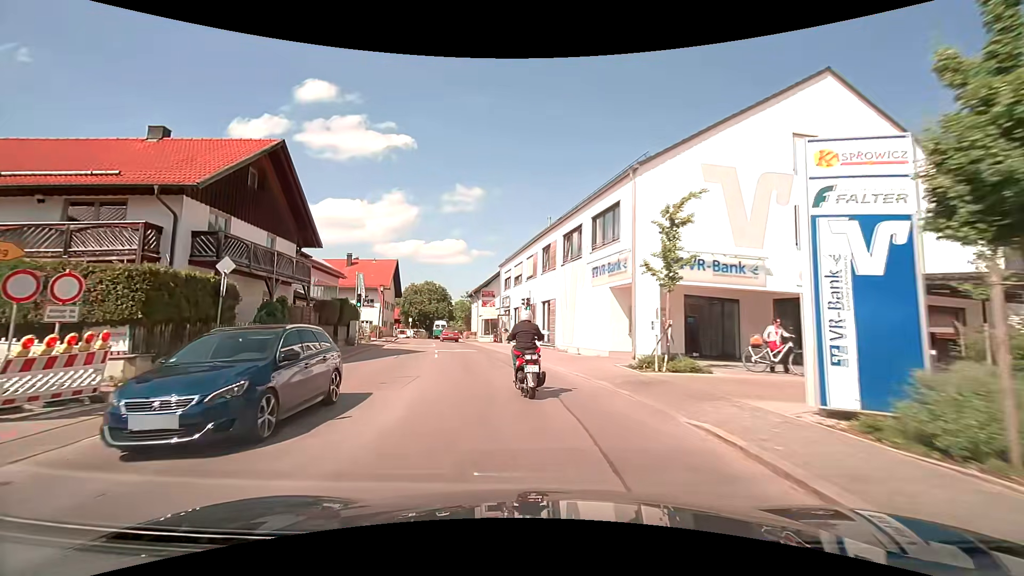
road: secondary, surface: asphalt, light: Day
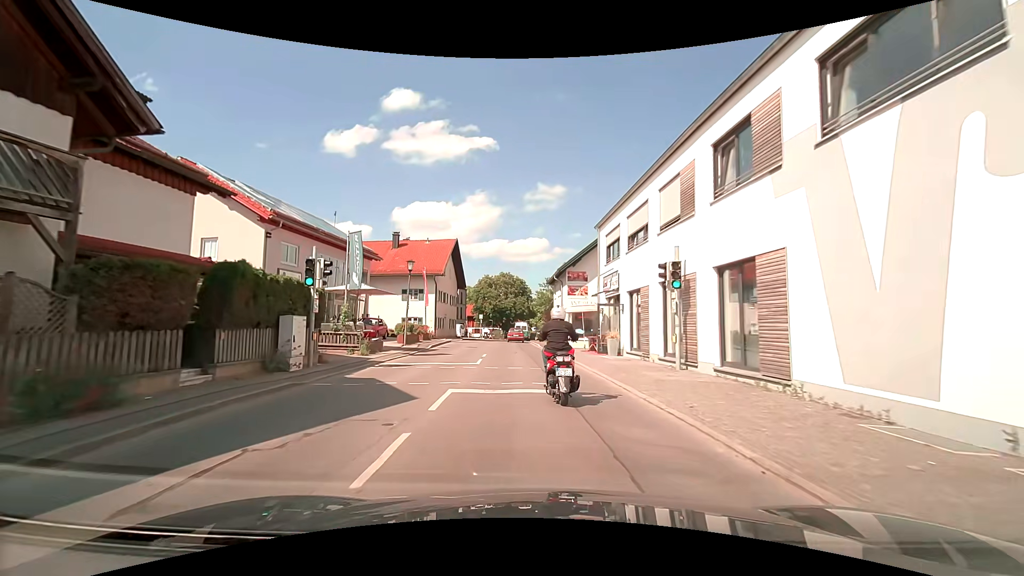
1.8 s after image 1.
(-1.7, +17.2) m; -9°
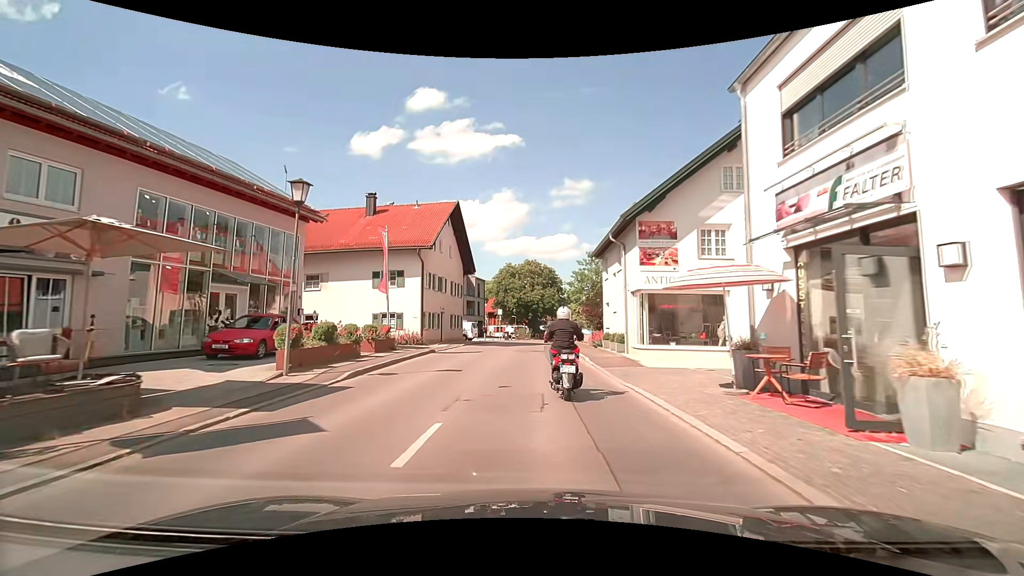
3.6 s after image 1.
(-0.7, +16.1) m; -4°
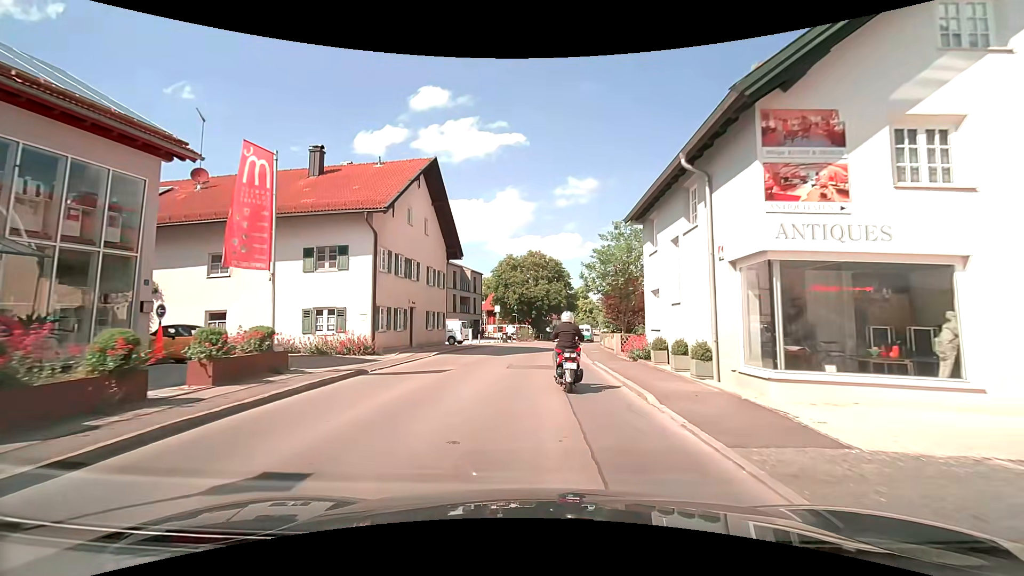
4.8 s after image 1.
(0.0, +10.0) m; -1°
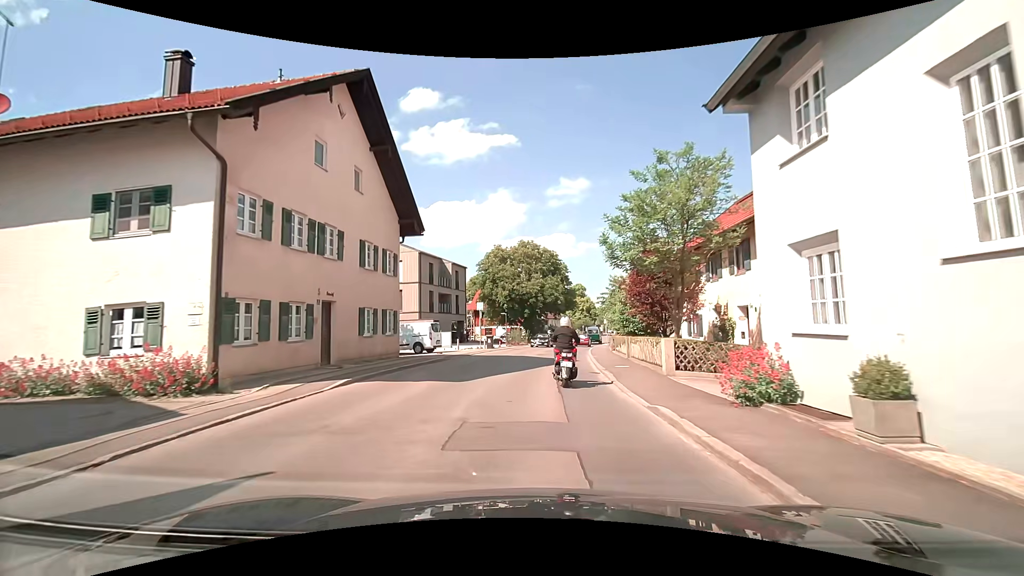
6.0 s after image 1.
(+0.1, +10.2) m; +2°
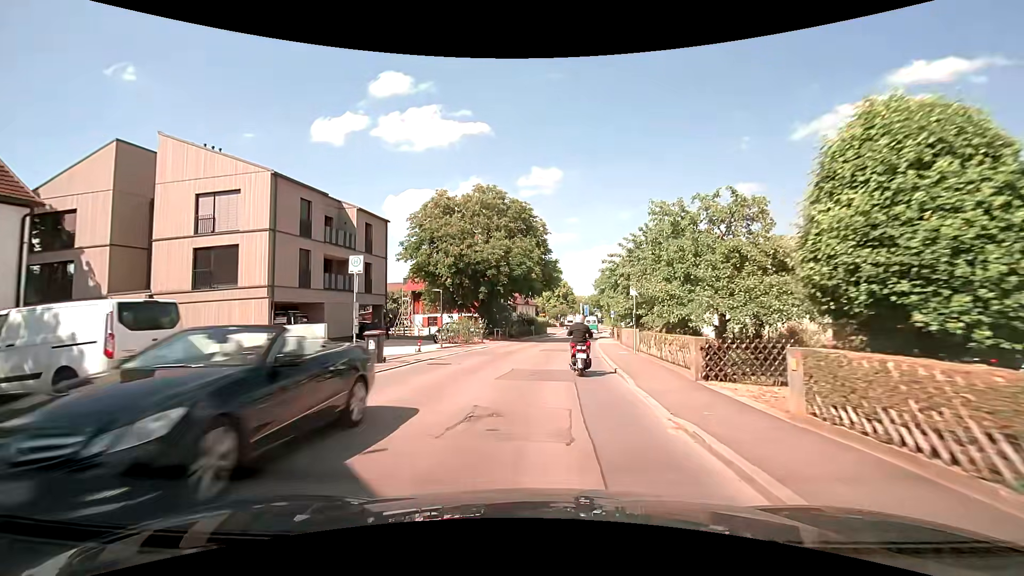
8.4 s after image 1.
(+0.5, +22.9) m; +2°
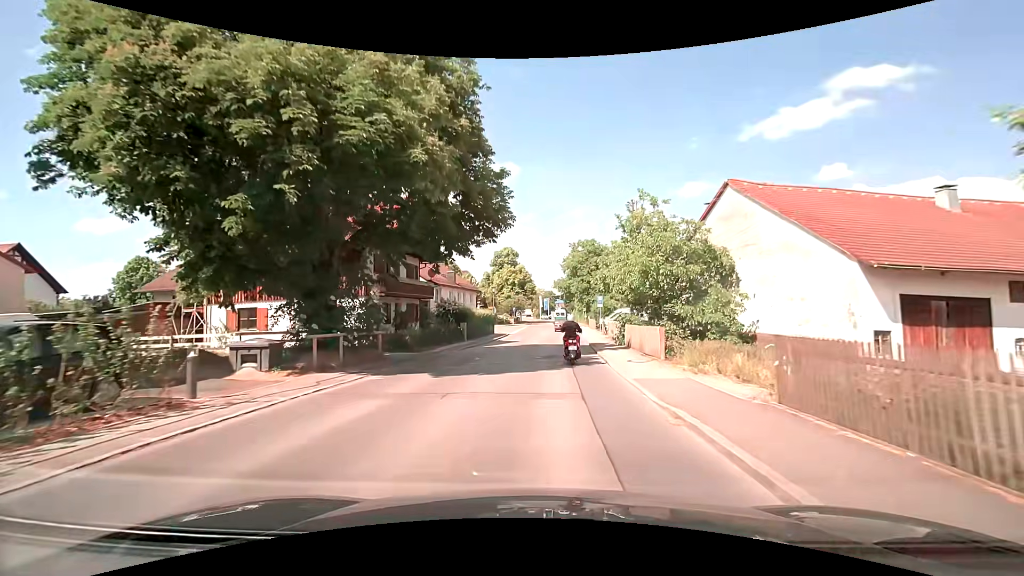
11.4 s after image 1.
(+1.5, +27.9) m; +5°
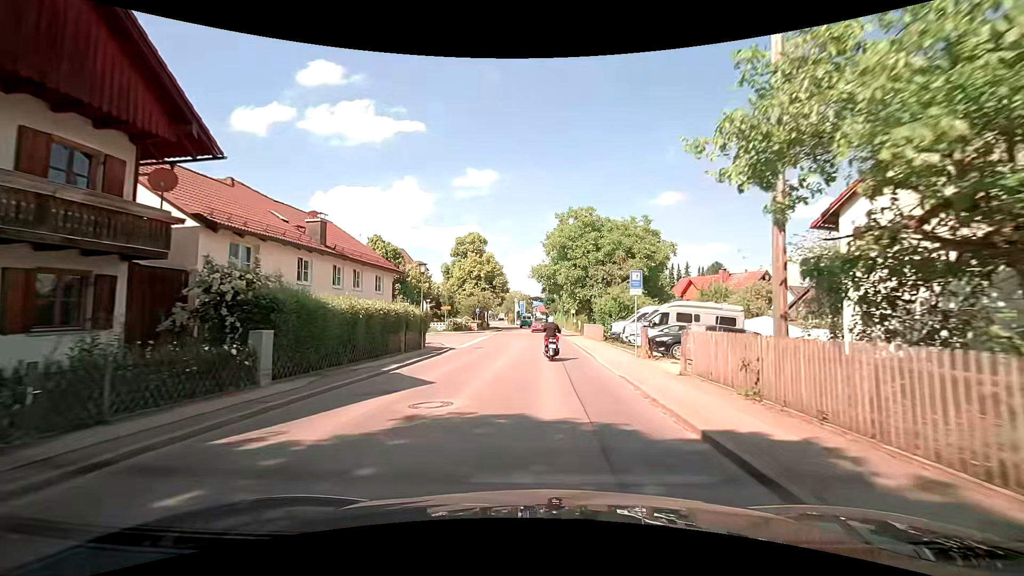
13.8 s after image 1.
(+0.7, +23.0) m; +4°
(0, +10) (0, +20) (0, +30) (0, +40) (-1, +50) (-1, +60) (-2, +70) (-2, +80) (-3, +90) (-4, +100) m
